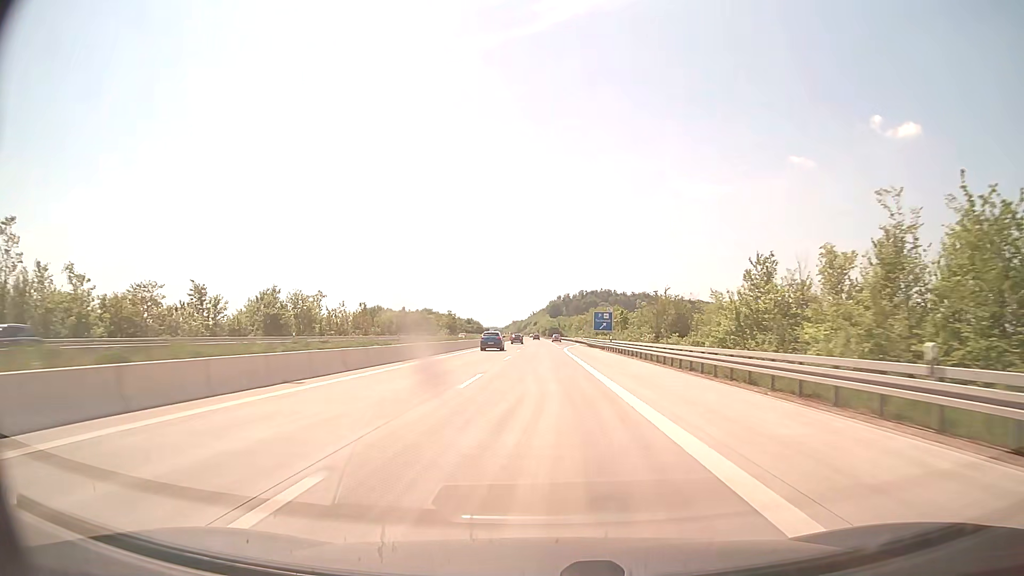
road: motorway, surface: concrete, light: Day
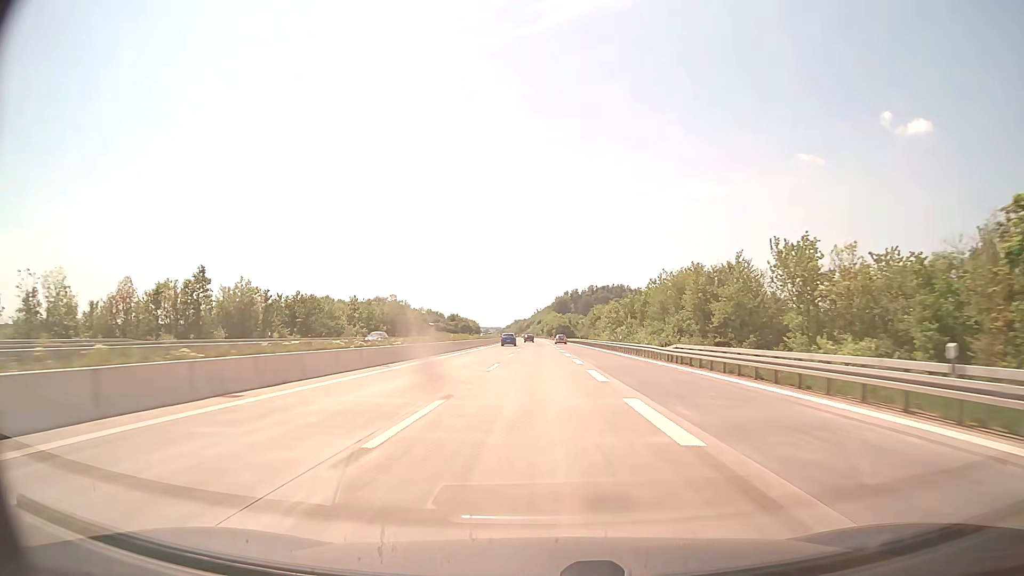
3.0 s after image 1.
(-0.3, +99.2) m; 0°
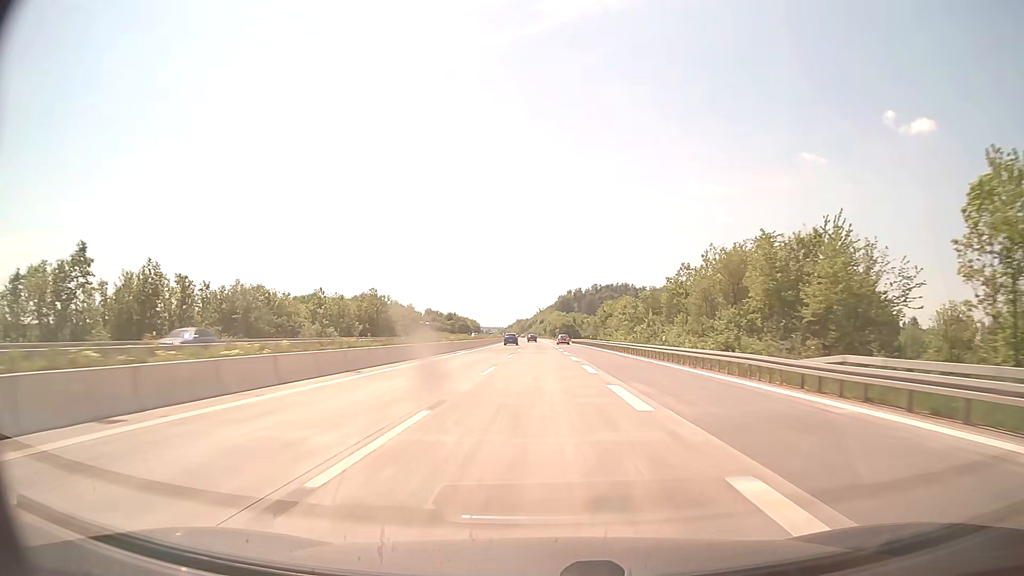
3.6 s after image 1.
(0.0, +19.8) m; 0°
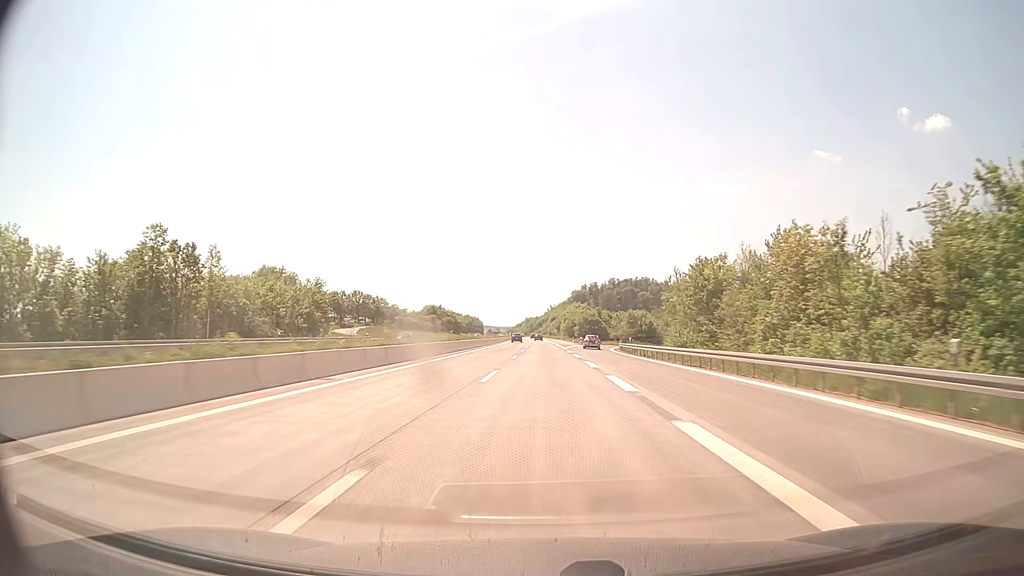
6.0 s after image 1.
(-0.5, +79.3) m; -1°
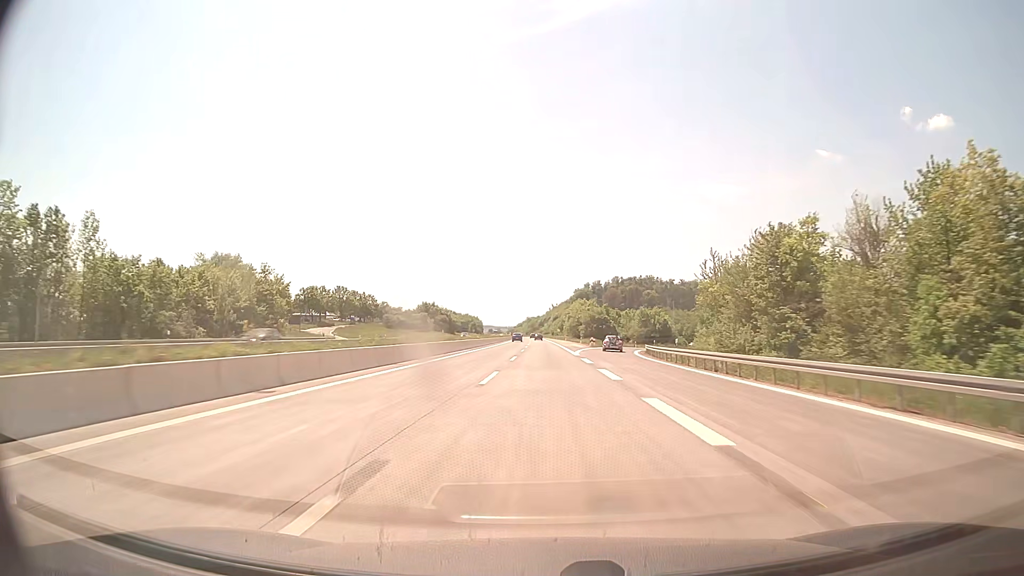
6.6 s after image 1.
(0.0, +19.8) m; 0°
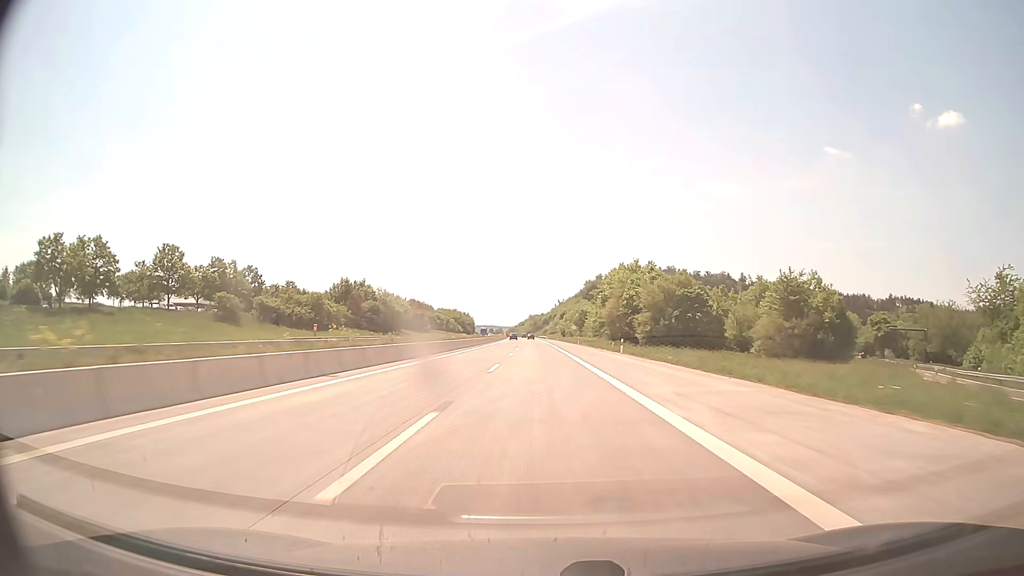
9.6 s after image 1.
(-0.4, +99.1) m; 0°
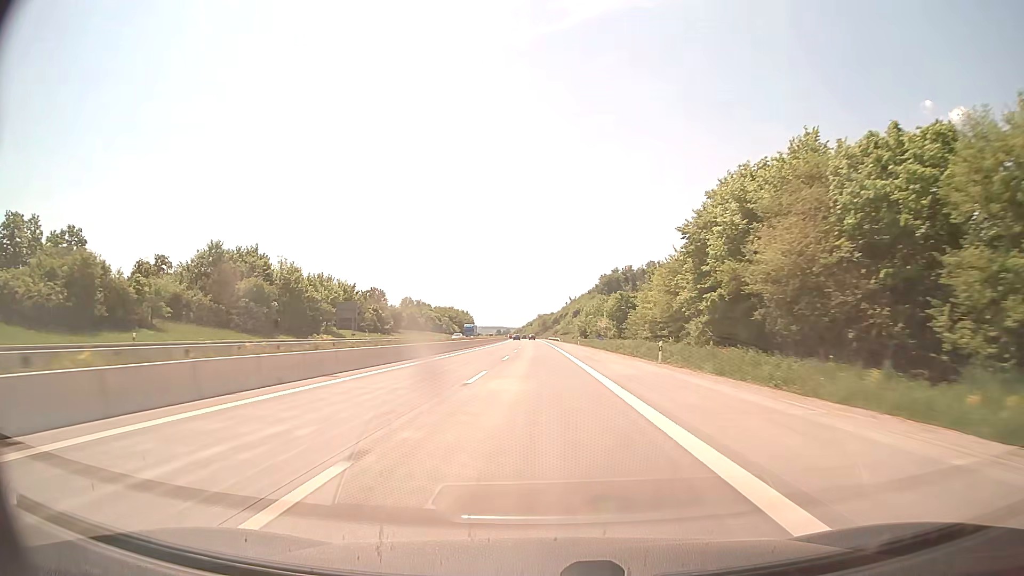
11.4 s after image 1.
(-0.2, +59.4) m; -1°
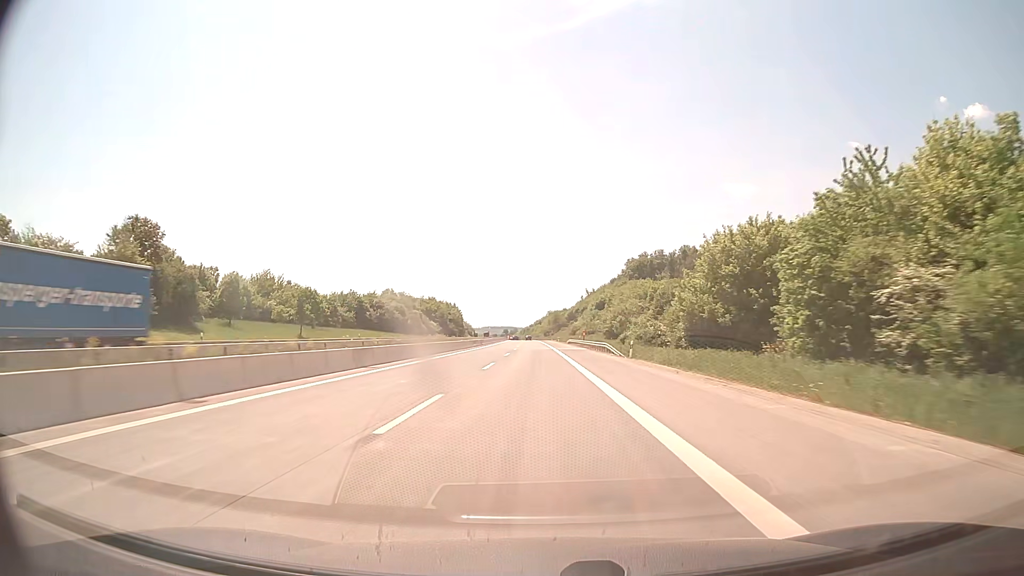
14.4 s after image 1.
(-0.8, +99.0) m; -1°
(0, +10) (0, +20) (0, +30) (0, +40) (0, +50) (0, +60) (0, +70) (-1, +80) (-1, +90) (-1, +100) m
